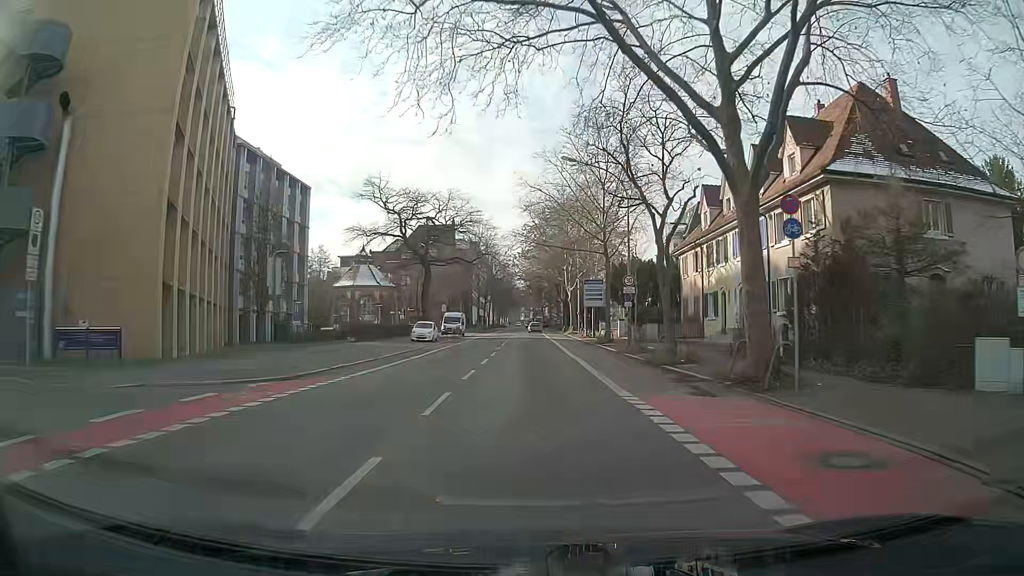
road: secondary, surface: asphalt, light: Day
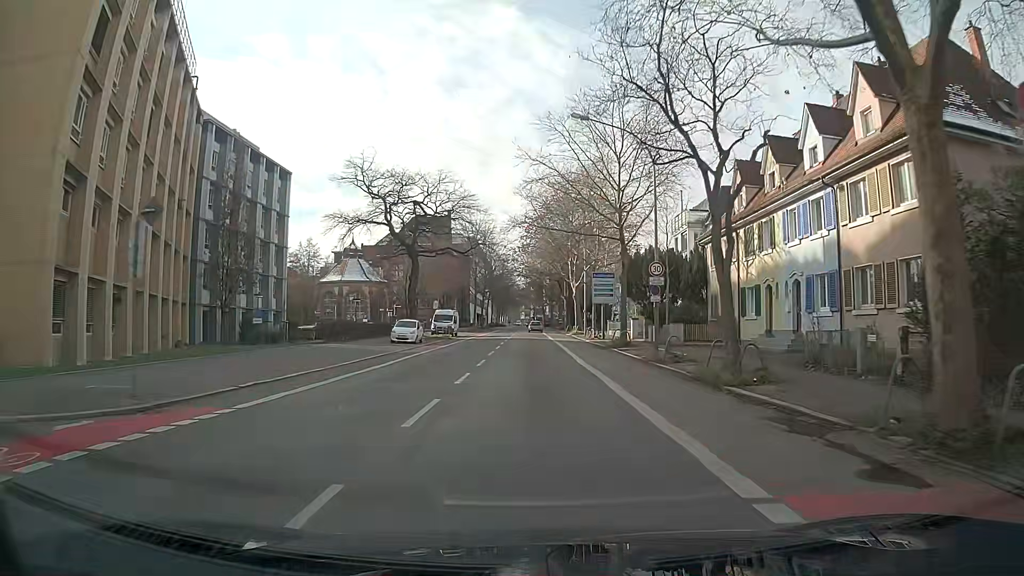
(0.0, +7.4) m; 0°
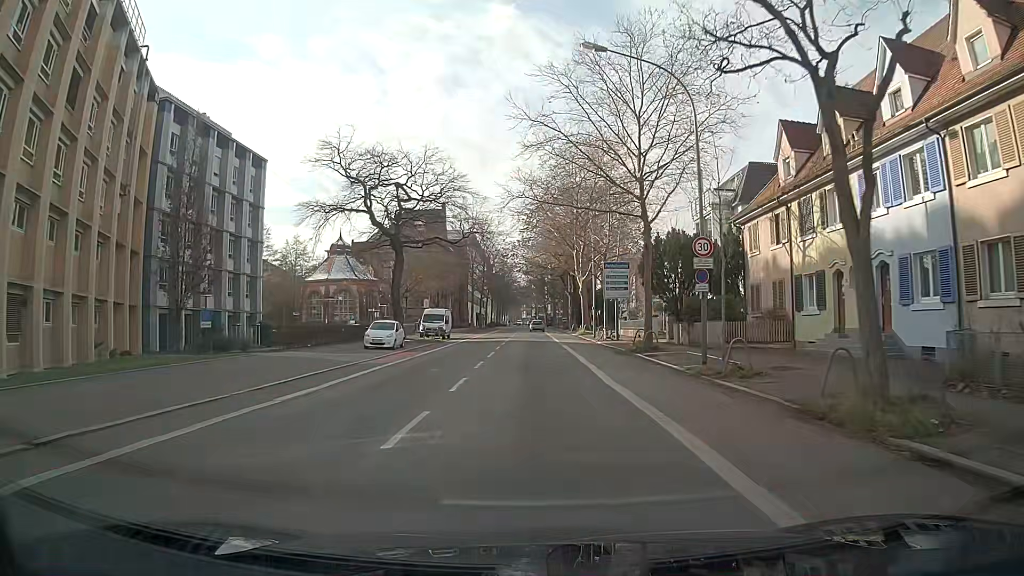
(0.0, +7.3) m; 0°
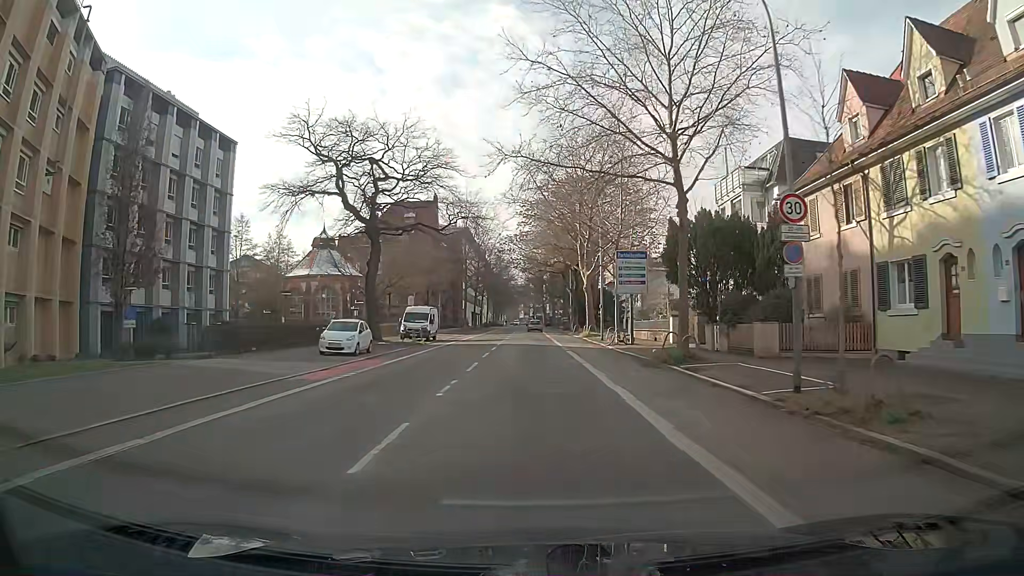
(0.0, +7.3) m; 0°
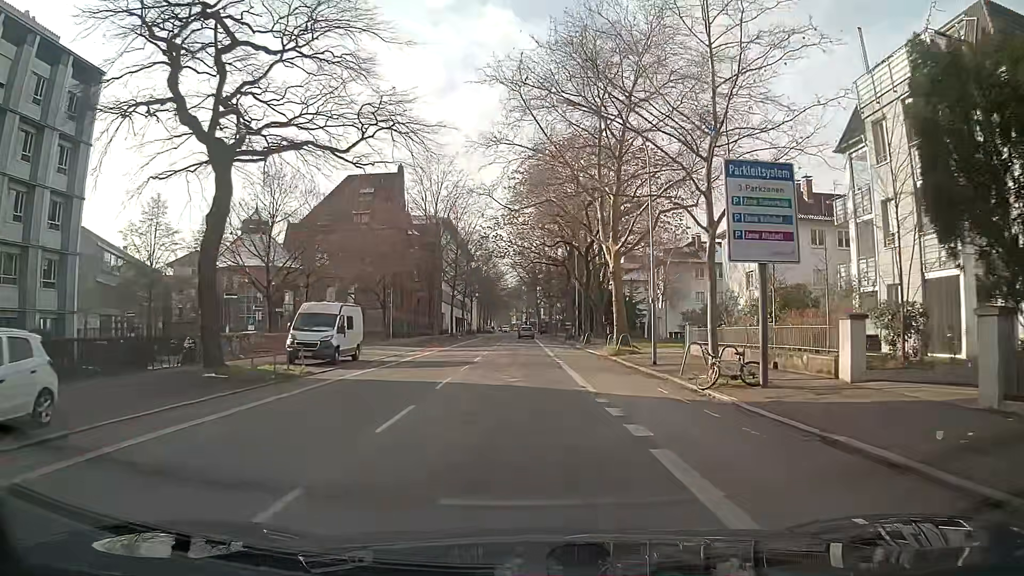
(-0.1, +21.7) m; 0°
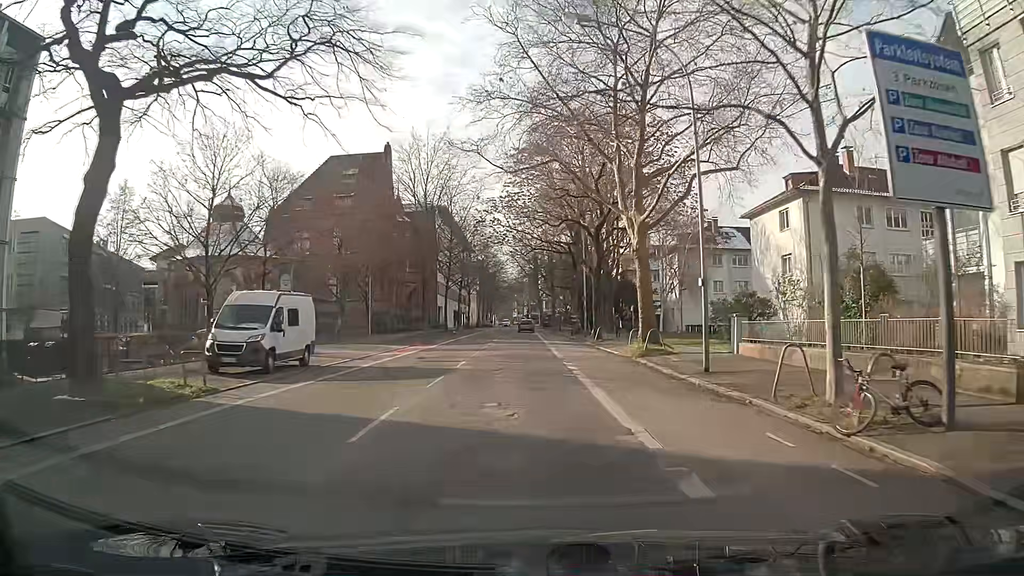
(0.0, +7.2) m; 0°
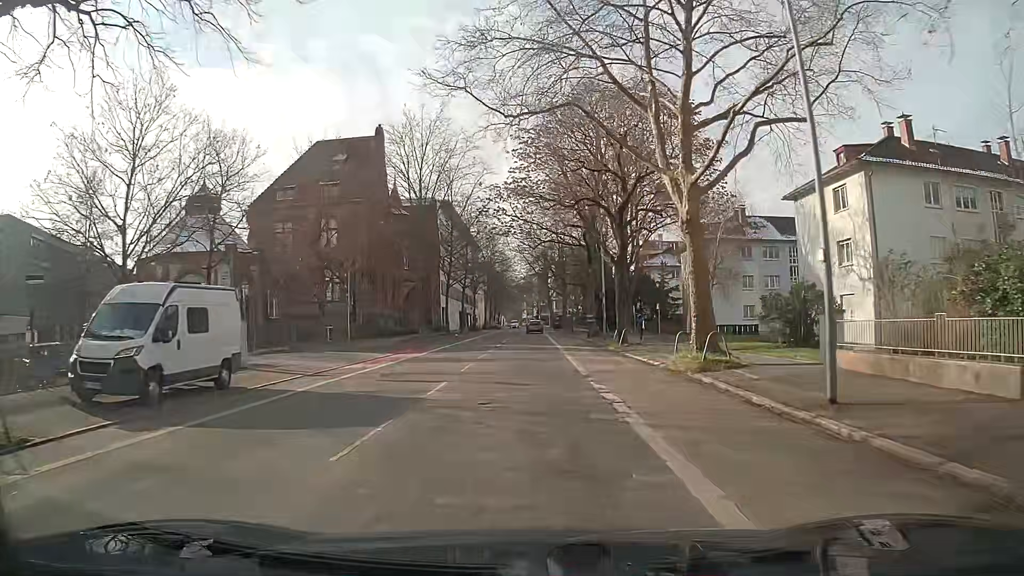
(0.0, +7.2) m; -1°
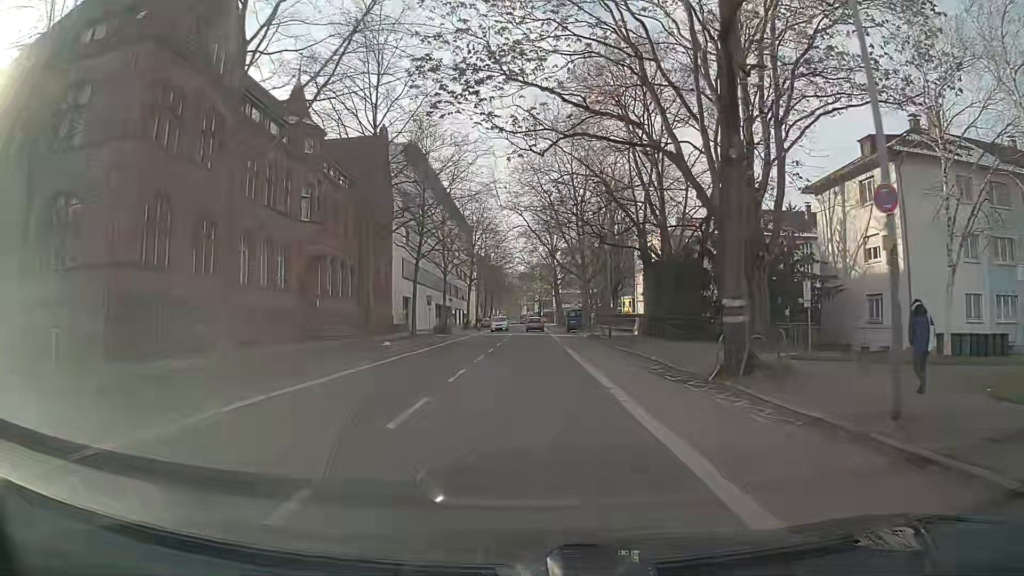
(+0.2, +35.4) m; +1°
